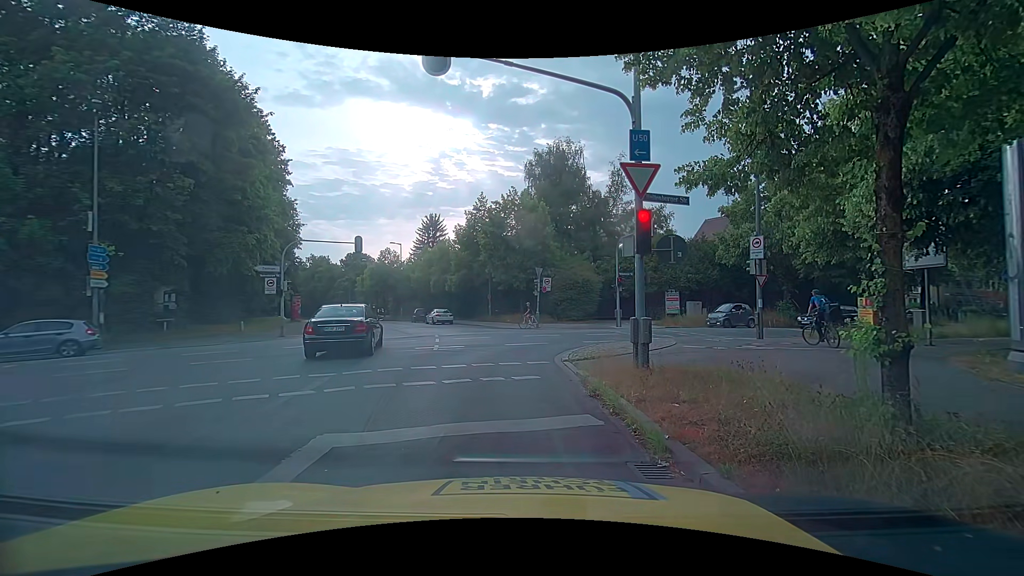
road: tertiary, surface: asphalt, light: Day
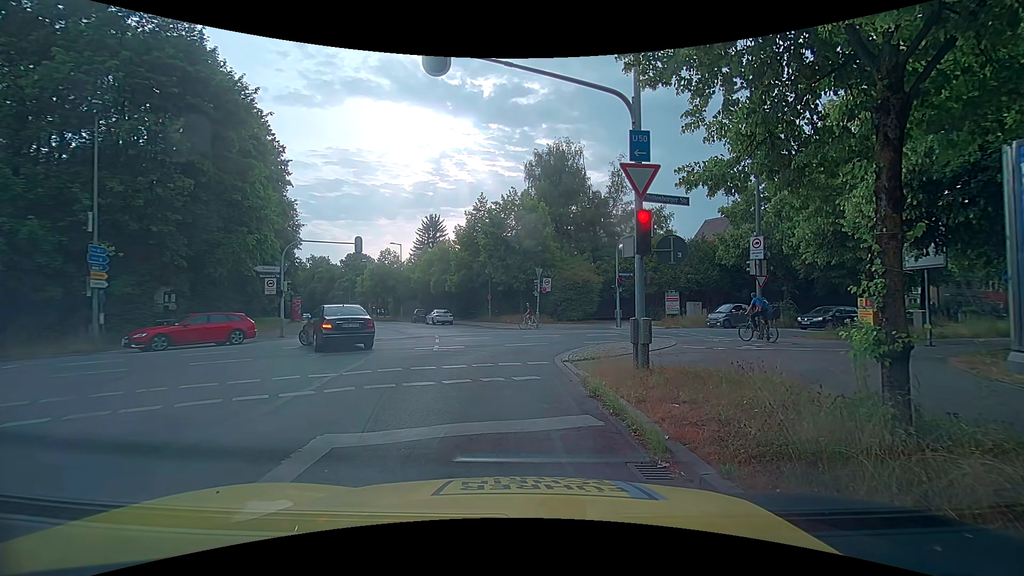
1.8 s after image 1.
(0.0, +0.1) m; 0°
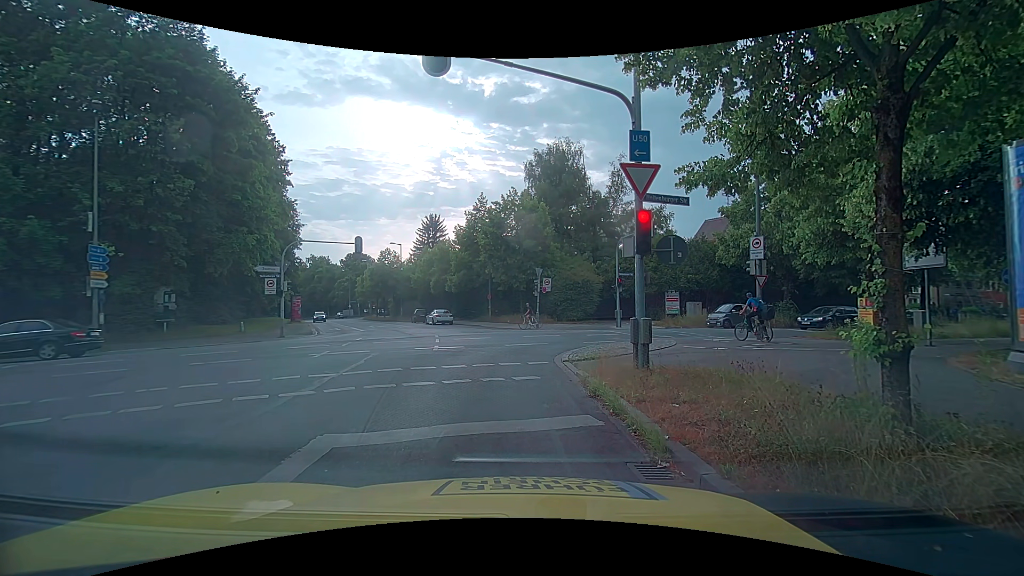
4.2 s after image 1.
(0.0, 0.0) m; 0°
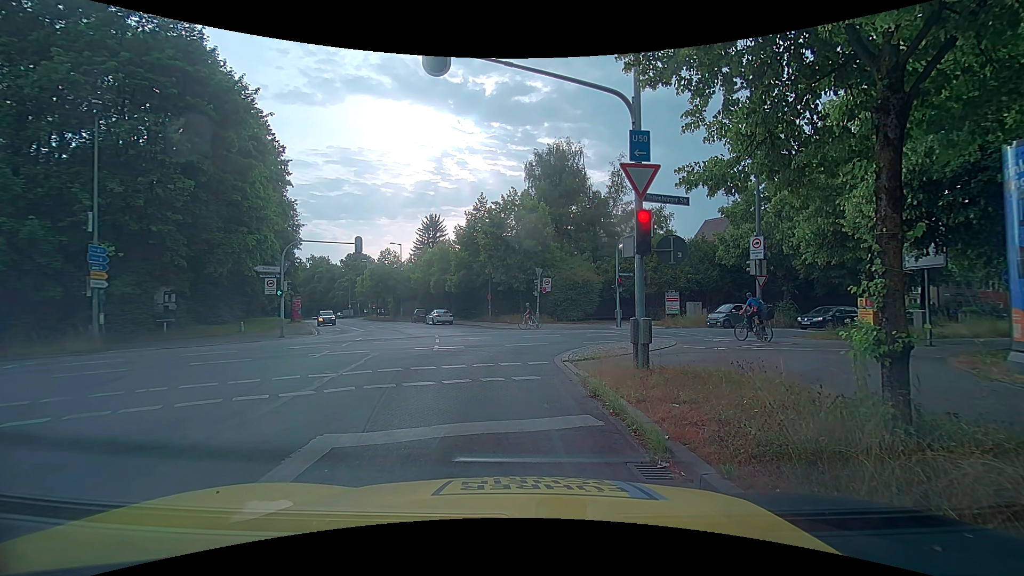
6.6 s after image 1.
(0.0, 0.0) m; 0°
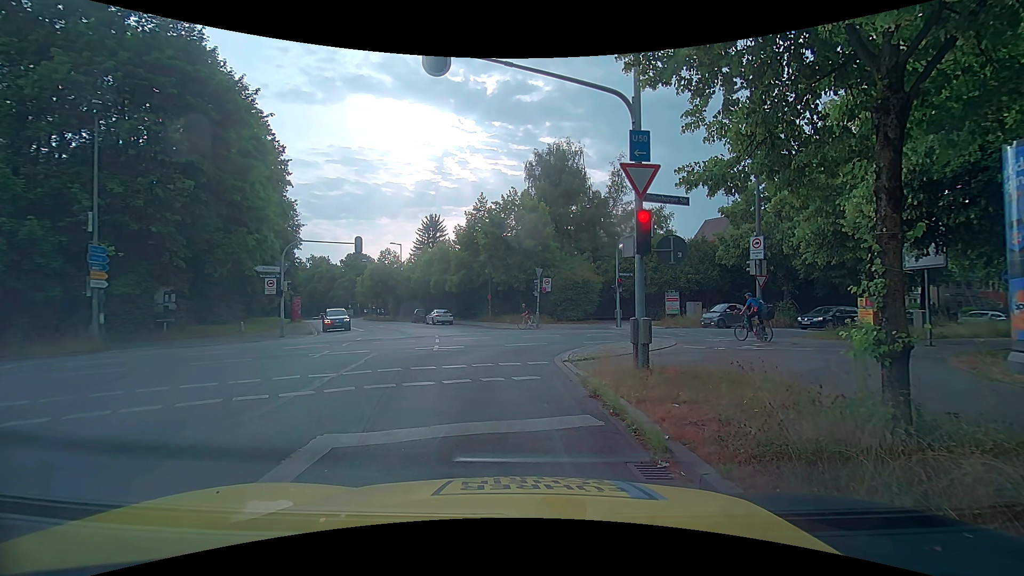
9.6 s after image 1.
(0.0, 0.0) m; 0°
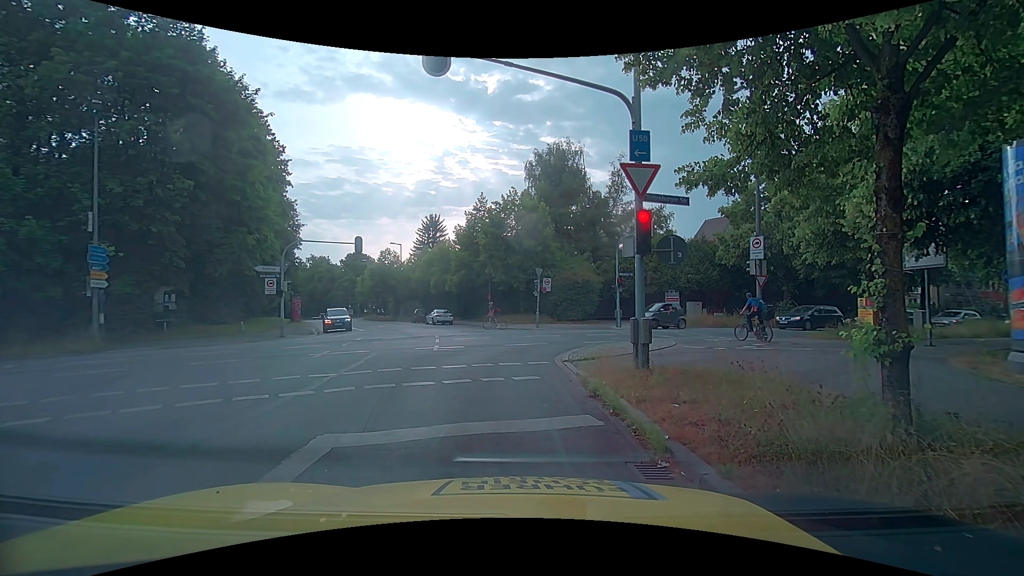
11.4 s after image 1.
(0.0, 0.0) m; 0°
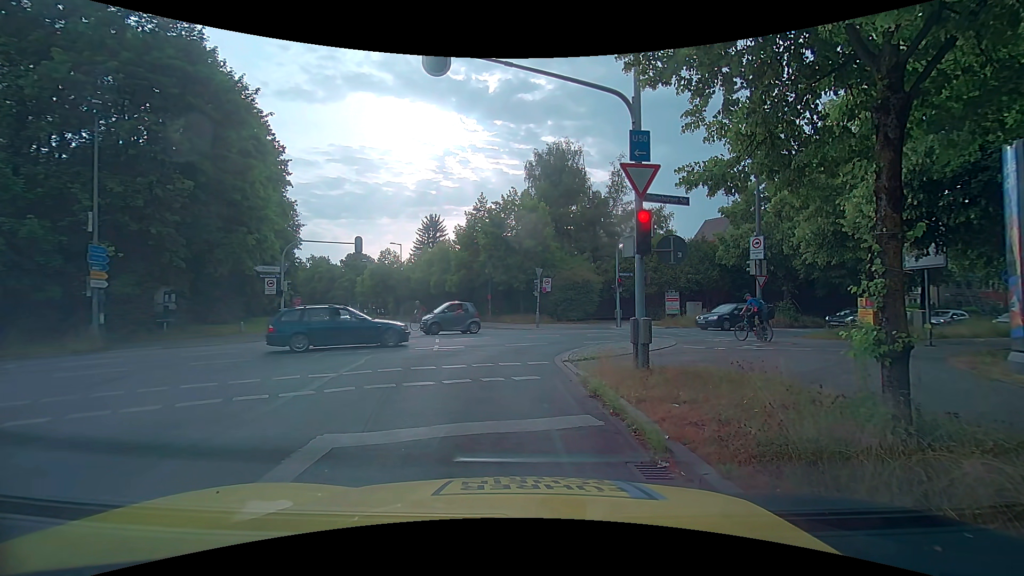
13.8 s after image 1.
(0.0, 0.0) m; 0°
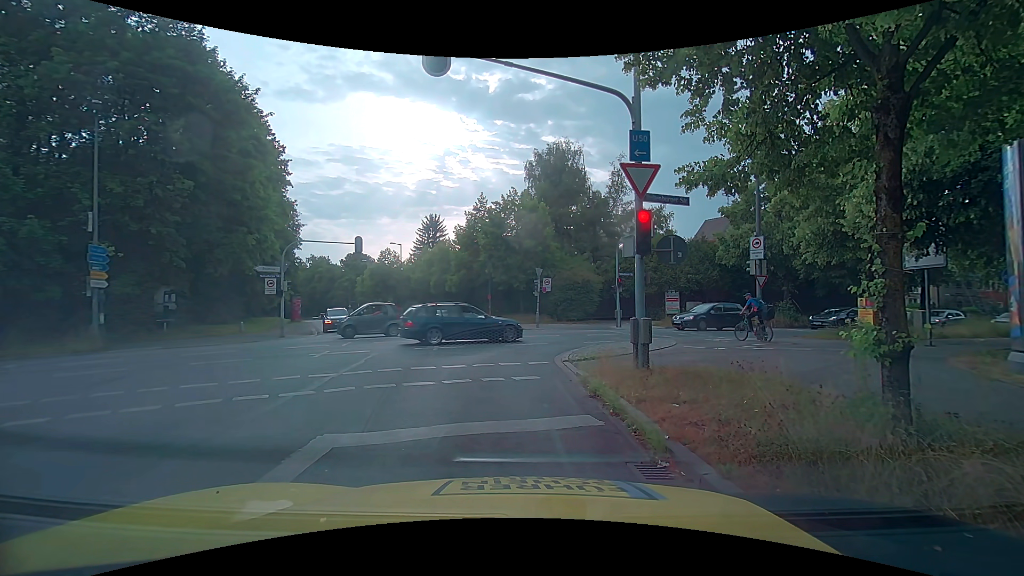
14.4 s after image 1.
(0.0, 0.0) m; 0°
